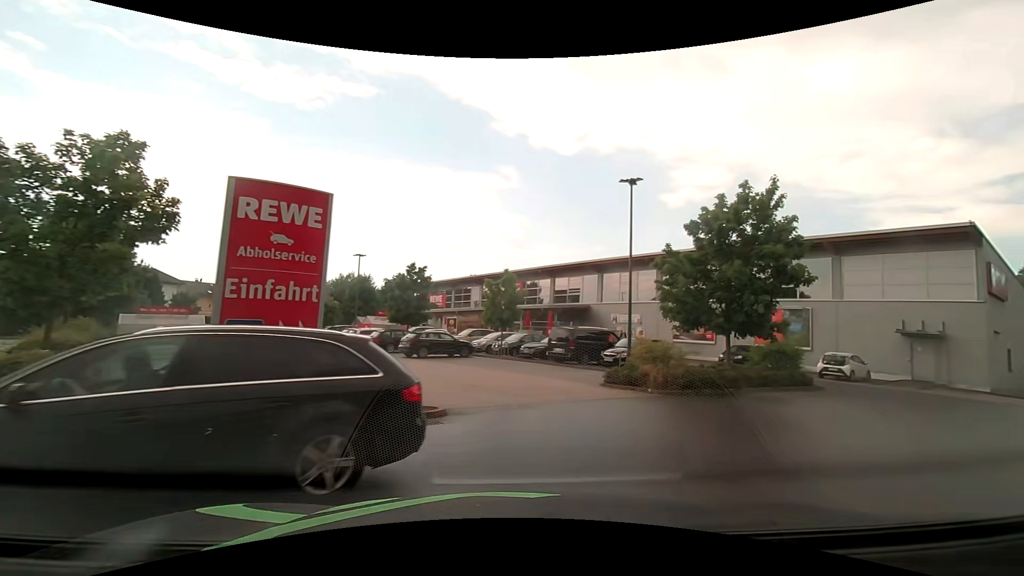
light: Day
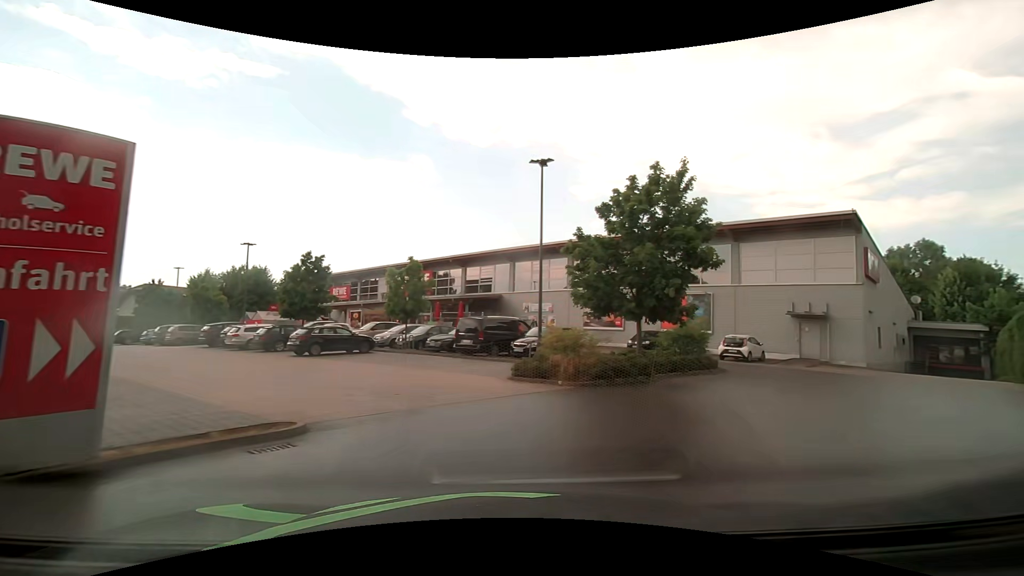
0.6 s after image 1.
(+0.2, +1.6) m; +12°
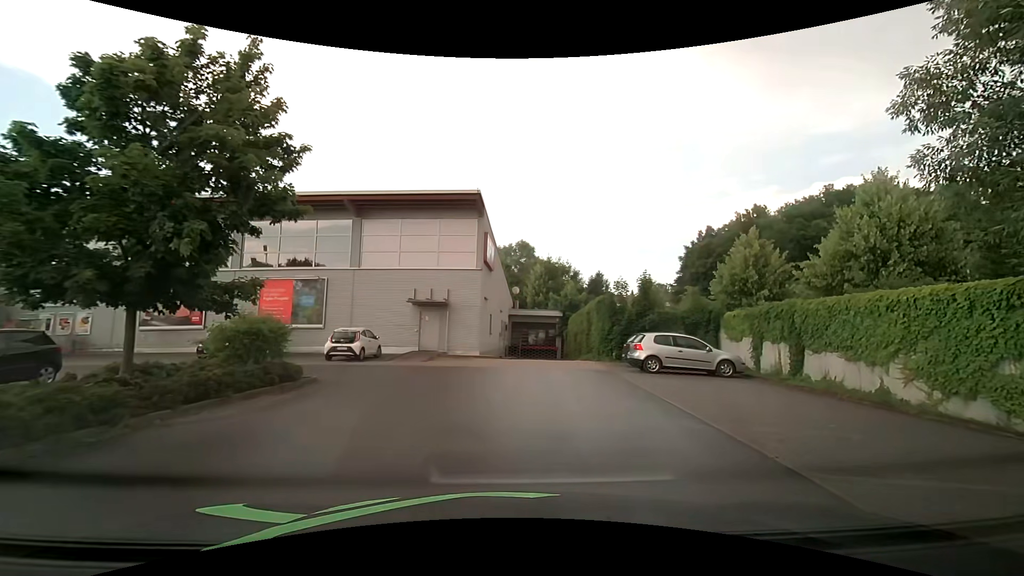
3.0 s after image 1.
(+2.8, +6.8) m; +39°
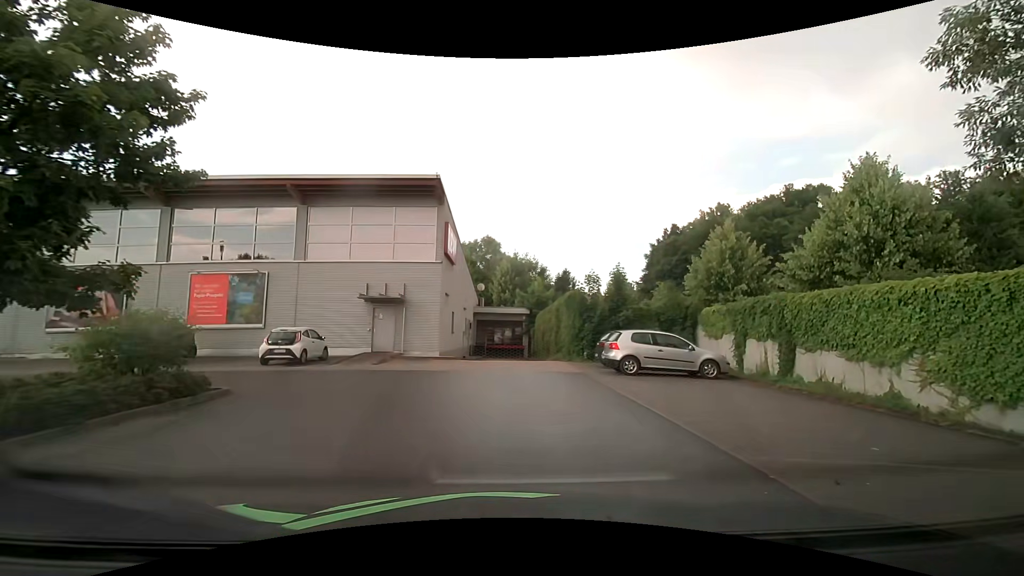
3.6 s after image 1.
(+0.1, +2.2) m; +5°
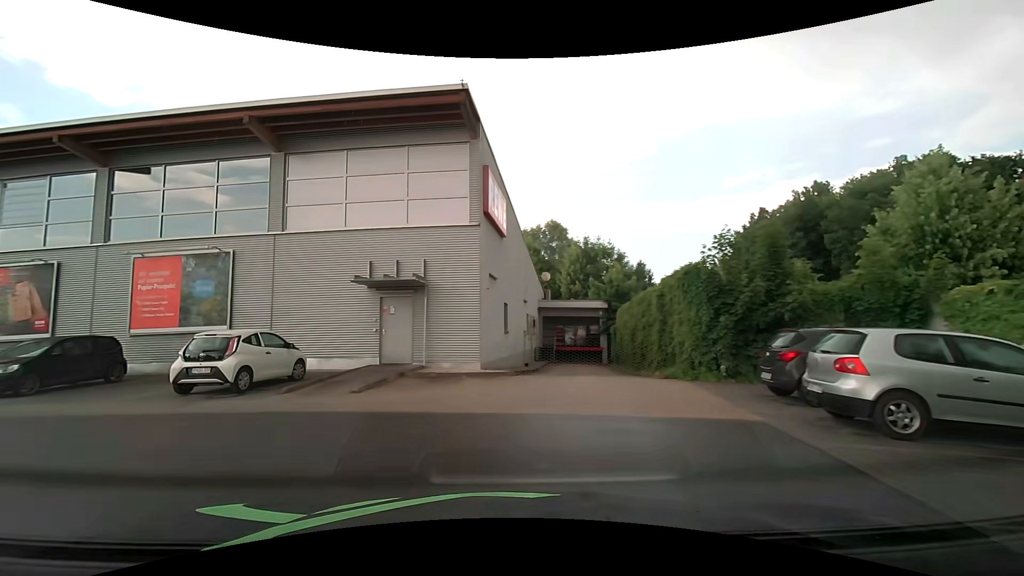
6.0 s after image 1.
(0.0, +9.0) m; -7°
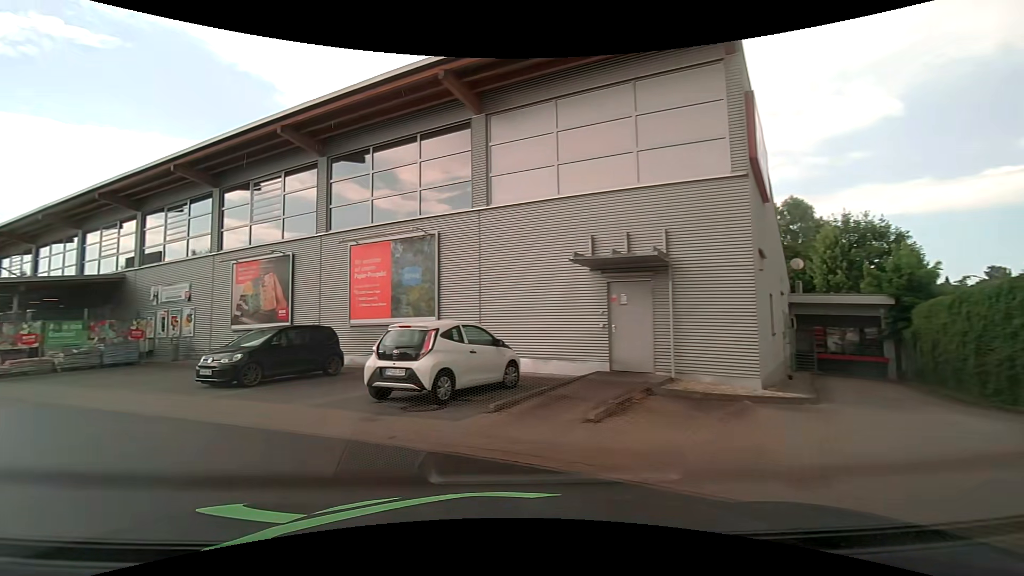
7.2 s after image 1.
(-0.9, +4.3) m; -24°
